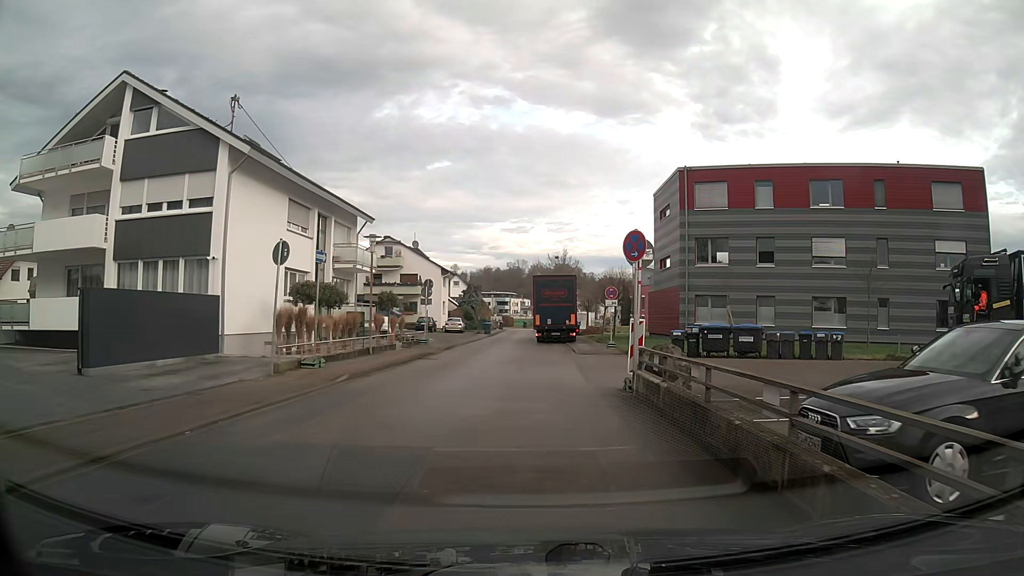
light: Day
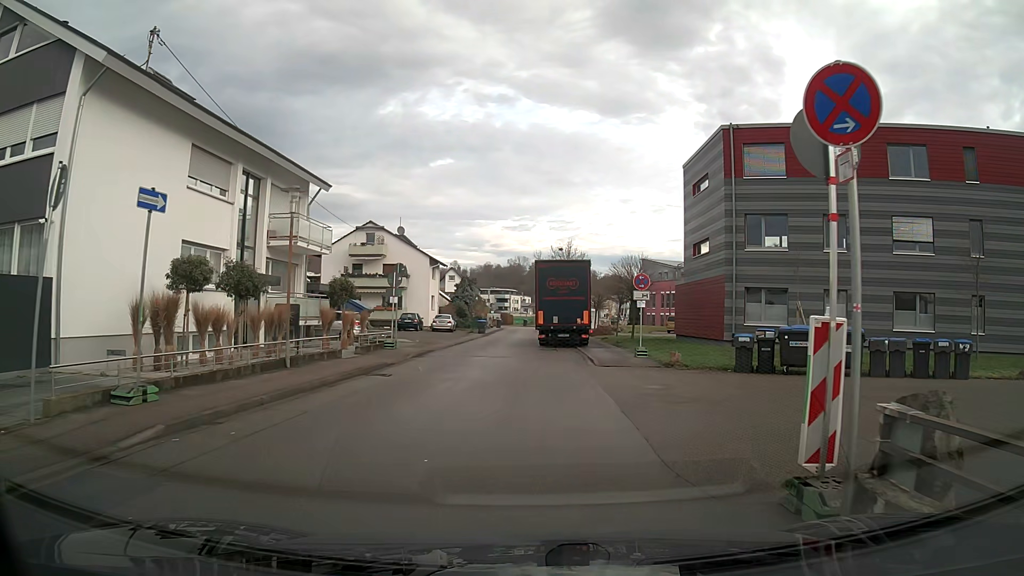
(0.0, +8.5) m; 0°
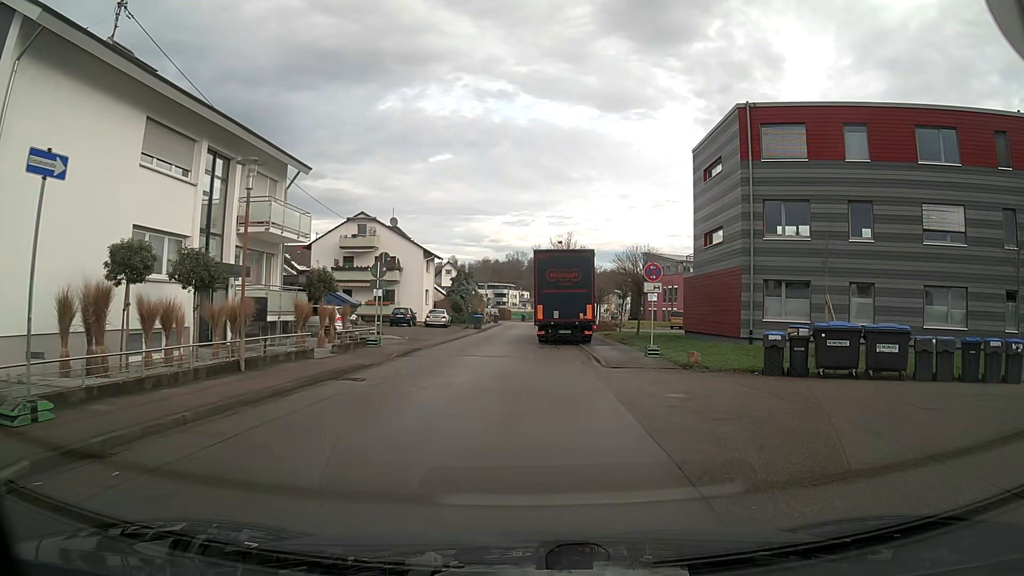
(+0.1, +2.5) m; +3°
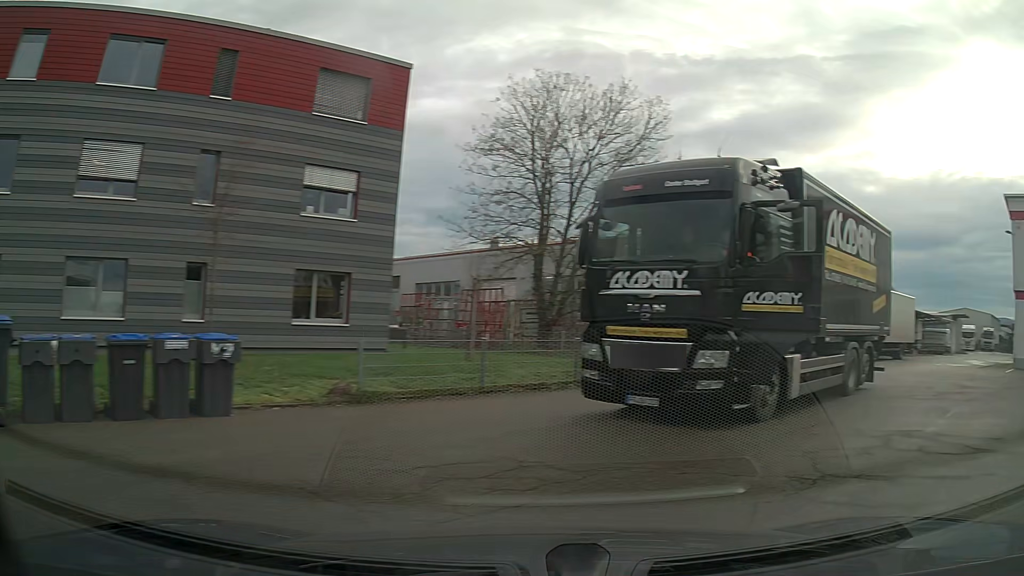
(+4.2, +7.3) m; +81°
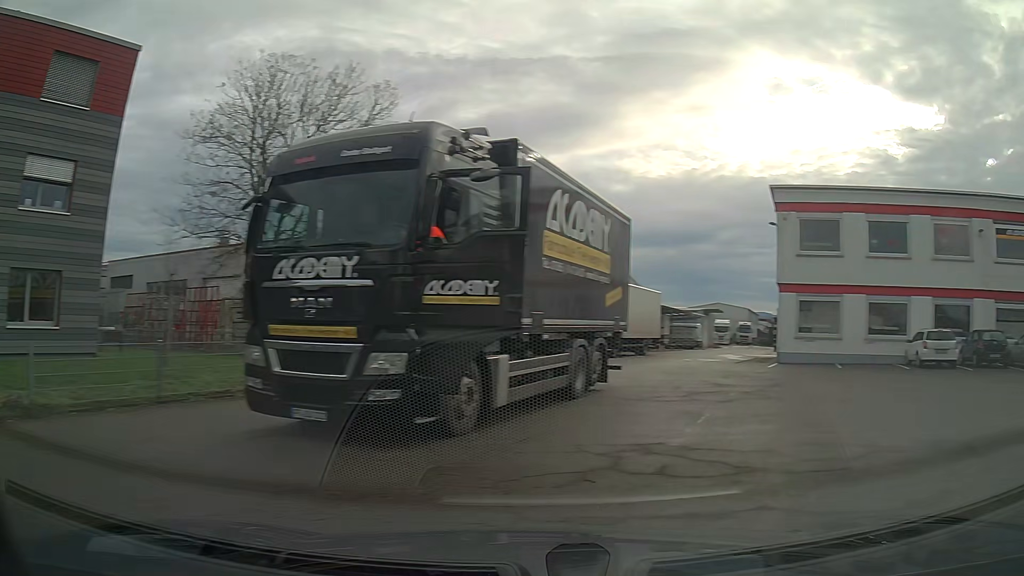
(+0.3, +1.6) m; +22°
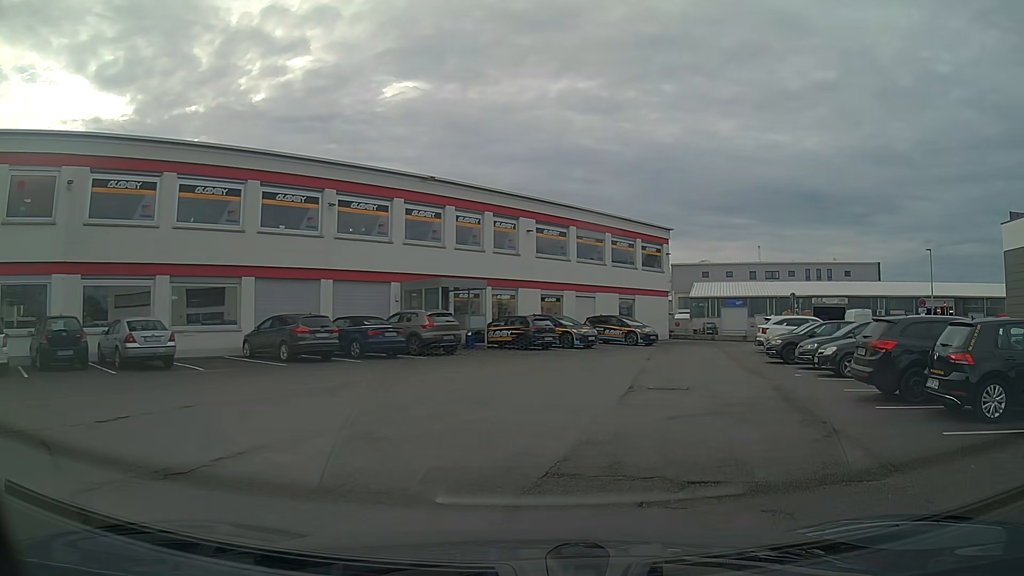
(+5.9, +6.9) m; +64°
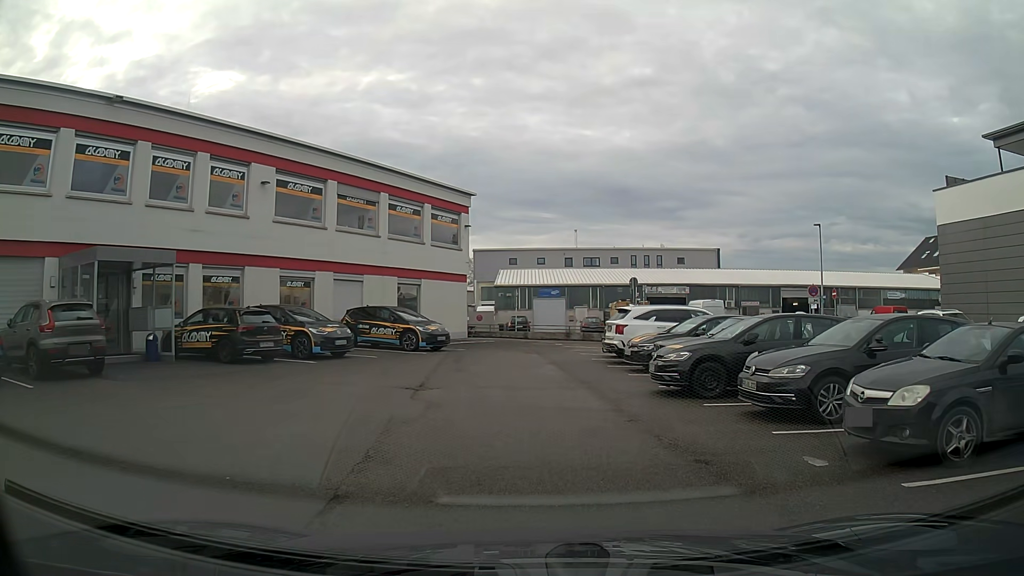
(+1.8, +11.4) m; +15°
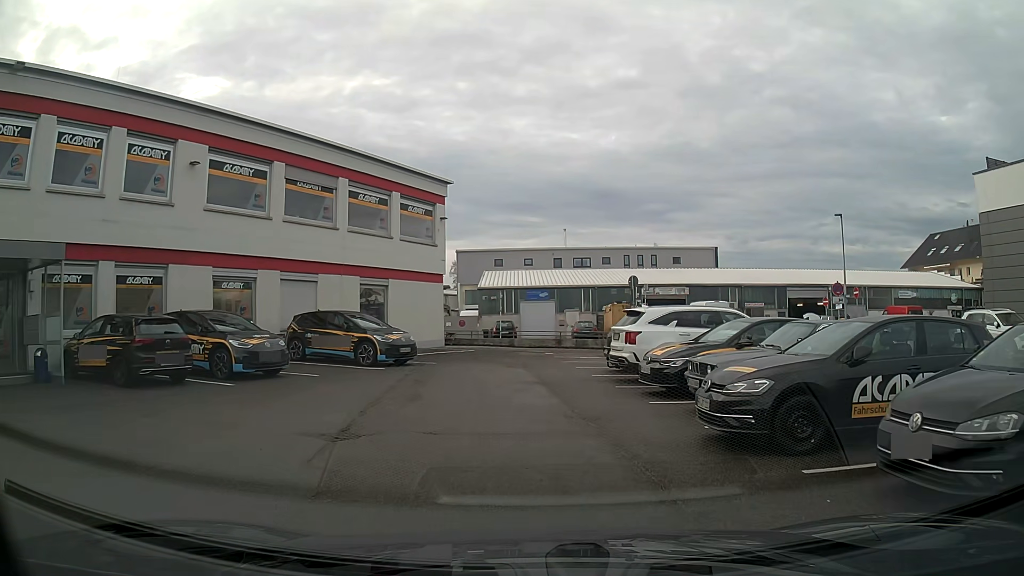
(+0.1, +4.5) m; +1°
